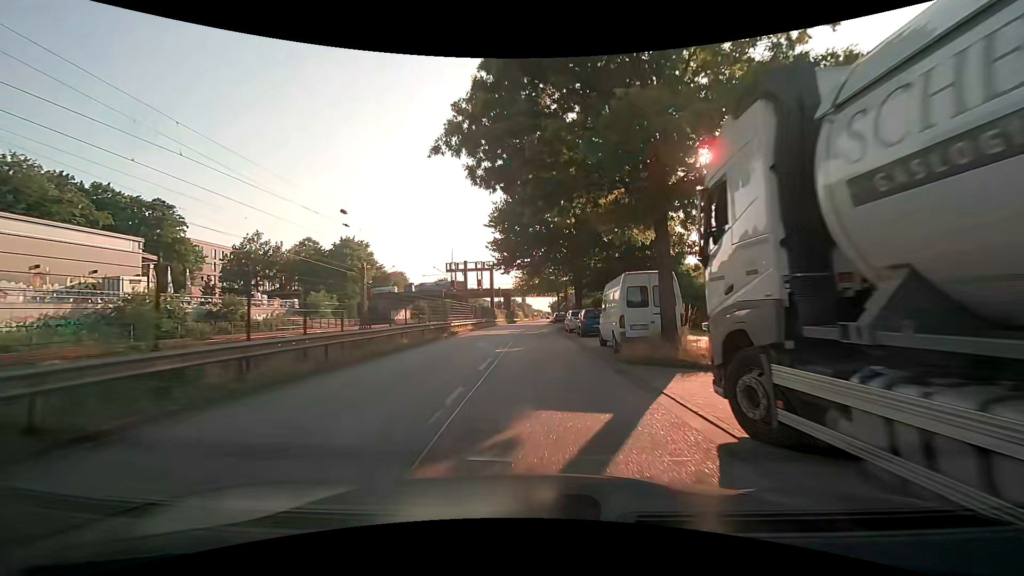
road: unclassified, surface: asphalt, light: Day
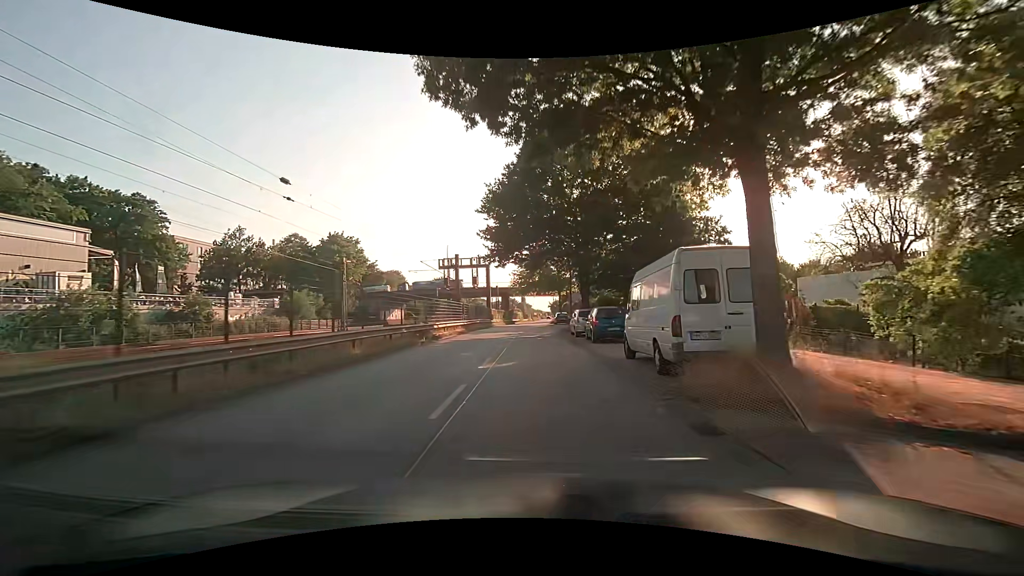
(+0.1, +5.8) m; +1°
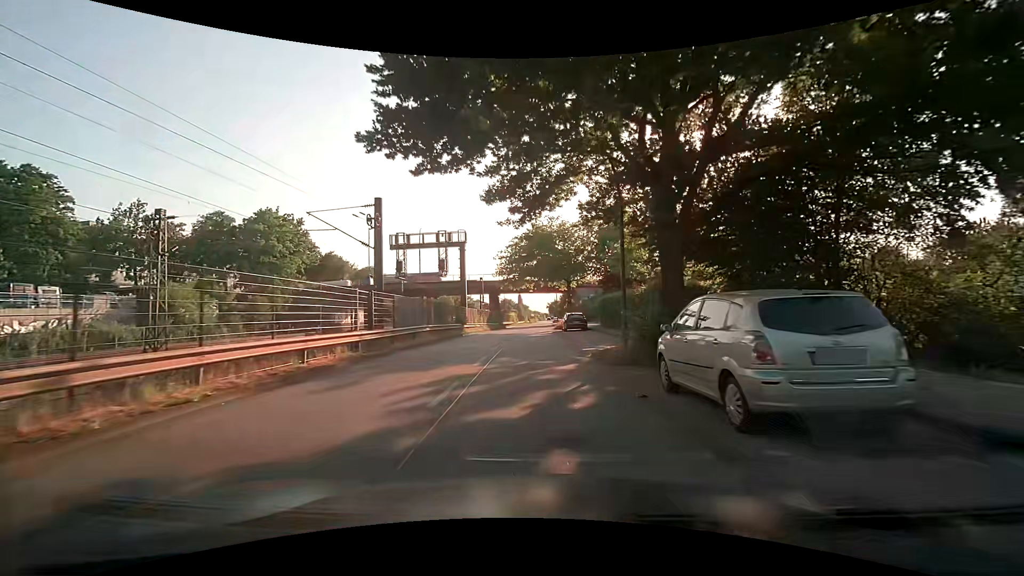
(-0.1, +23.4) m; 0°
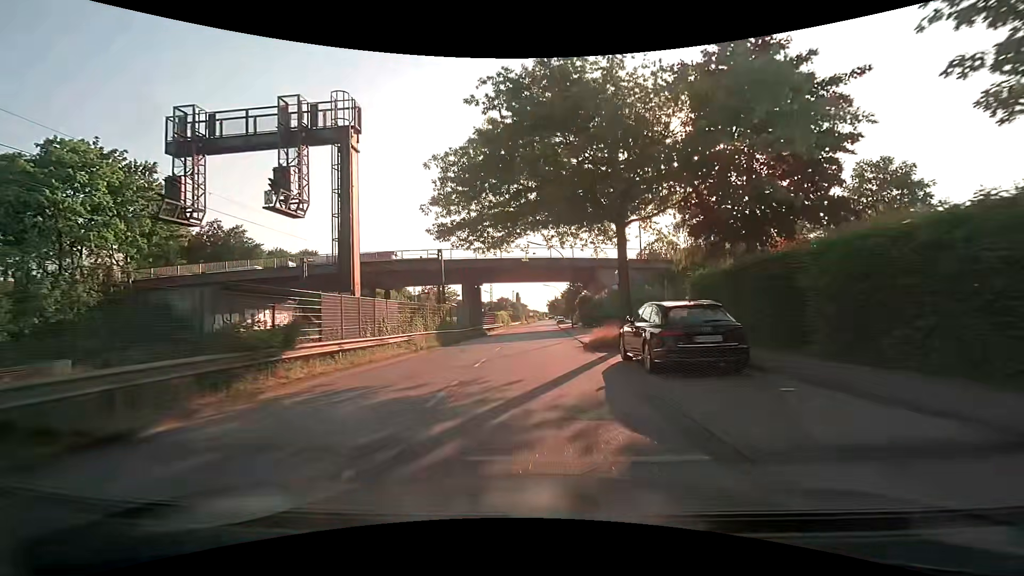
(0.0, +29.8) m; -1°
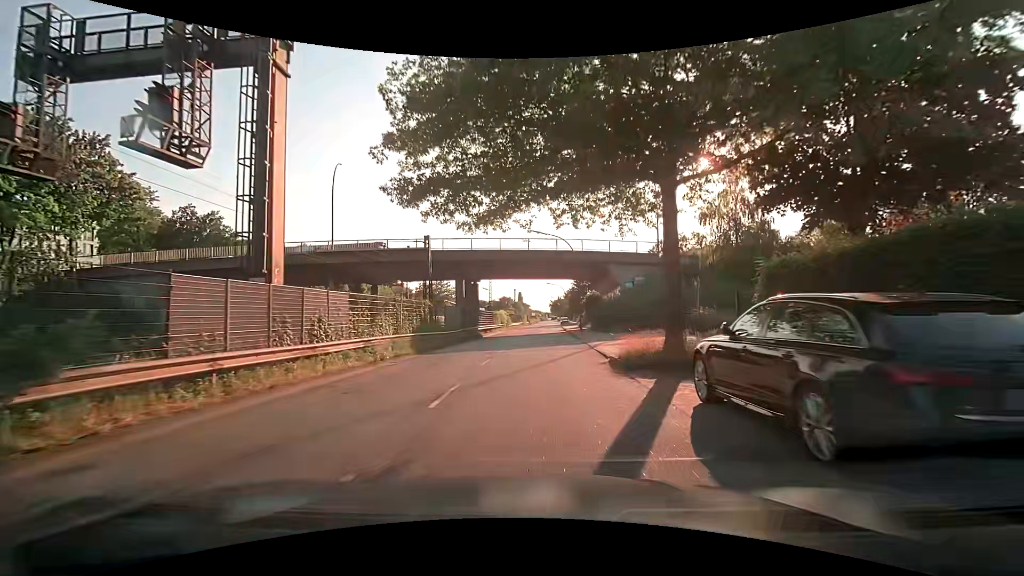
(0.0, +6.1) m; 0°
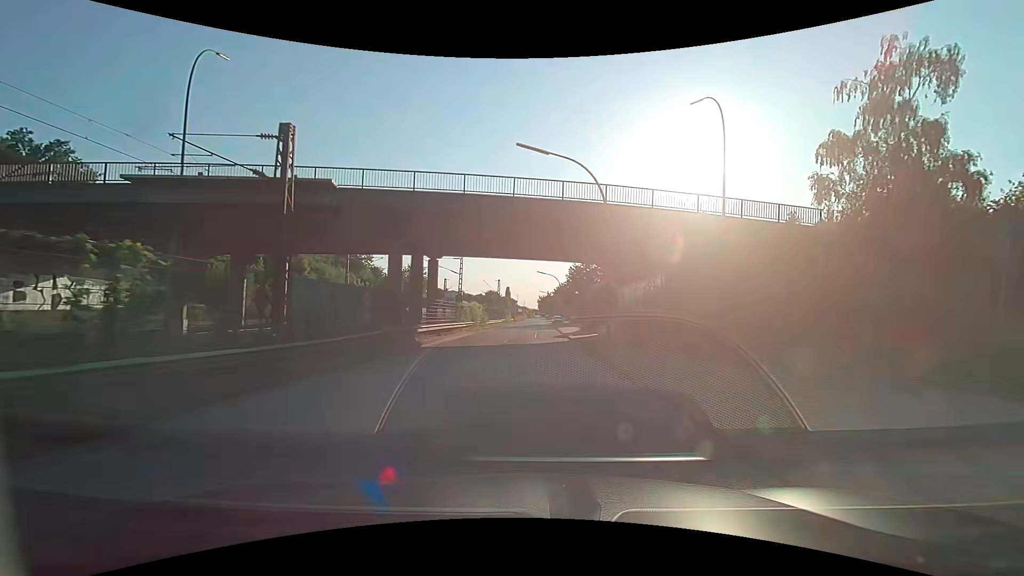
(+0.3, +18.7) m; +1°
(0, +10) (0, +20) (+1, +30) (+1, +40) (+1, +50) (+1, +60) (+1, +70) (+2, +80) (+2, +90) (+2, +100) m
